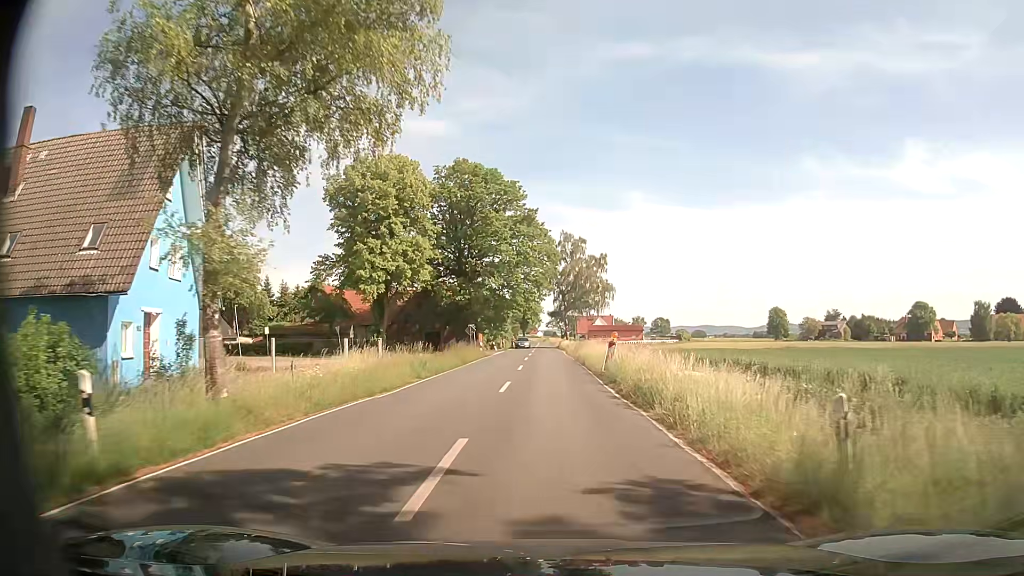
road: secondary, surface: asphalt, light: Day
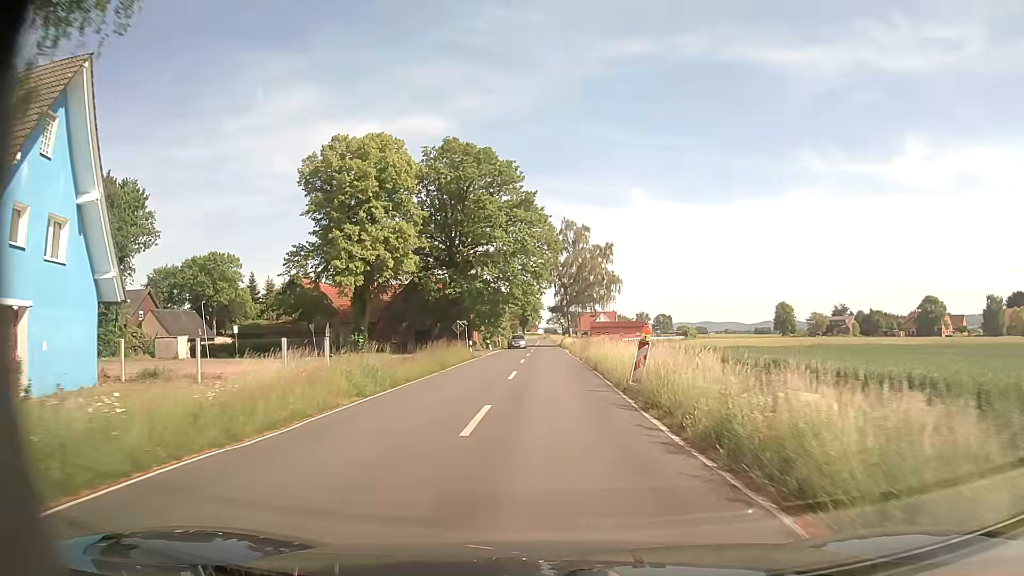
(-0.1, +7.6) m; -1°
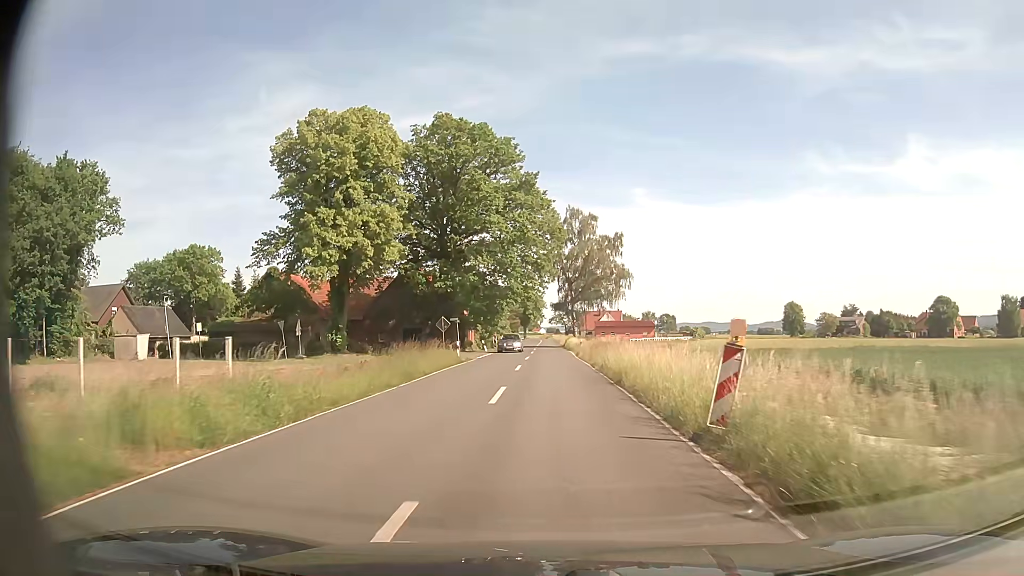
(-0.1, +7.6) m; 0°
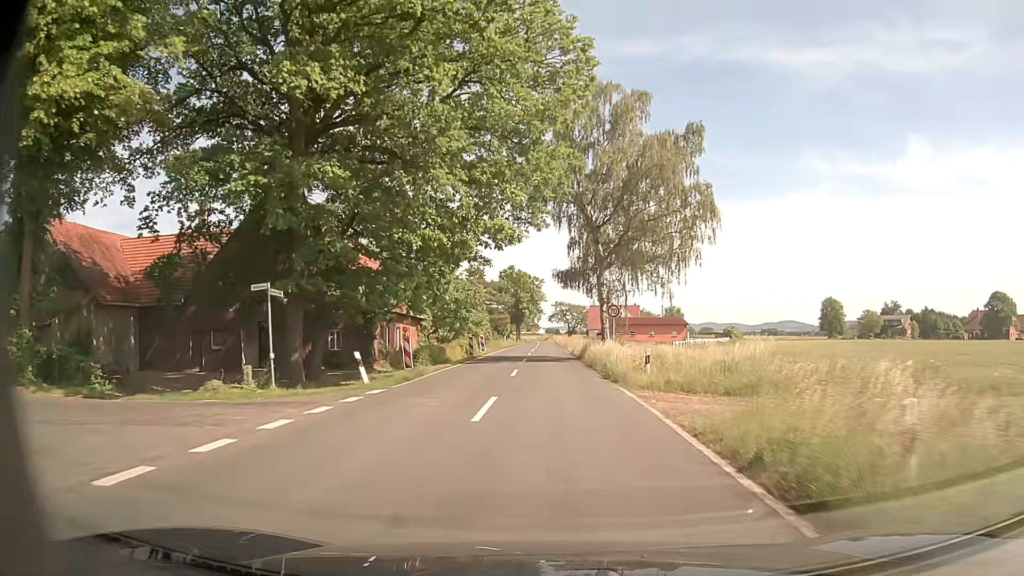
(-0.1, +38.2) m; 0°
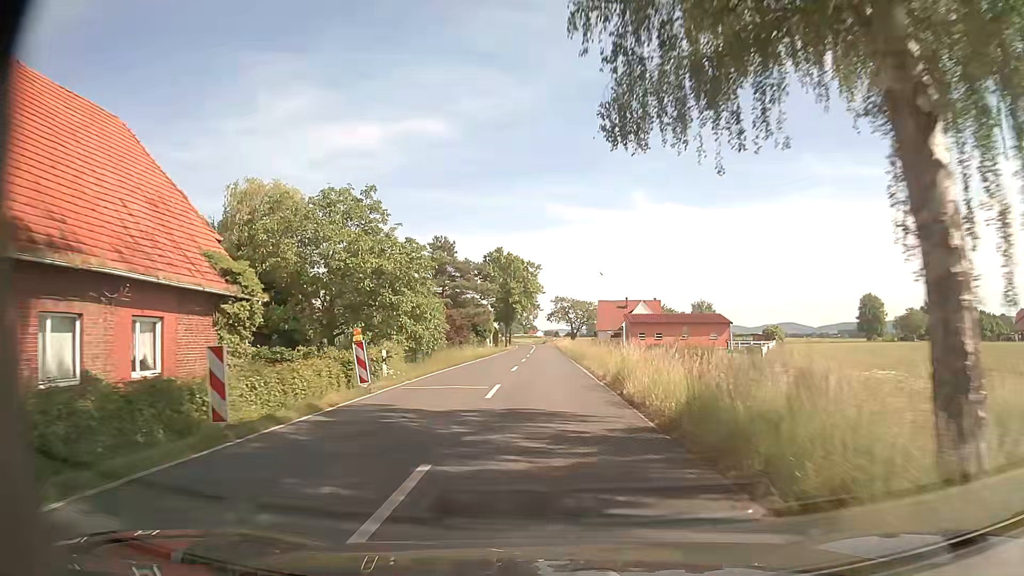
(+0.2, +30.9) m; 0°
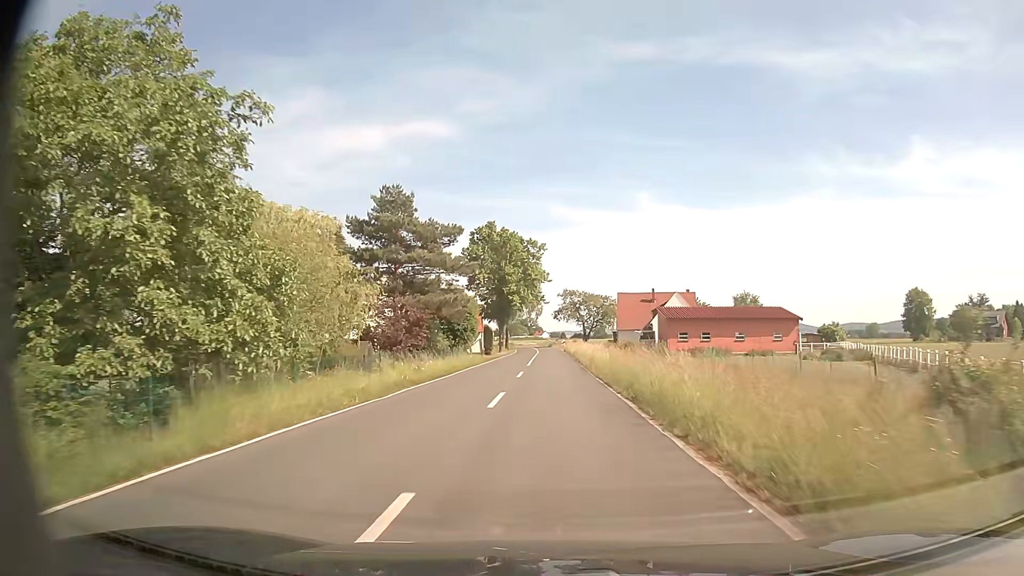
(+0.1, +24.9) m; 0°
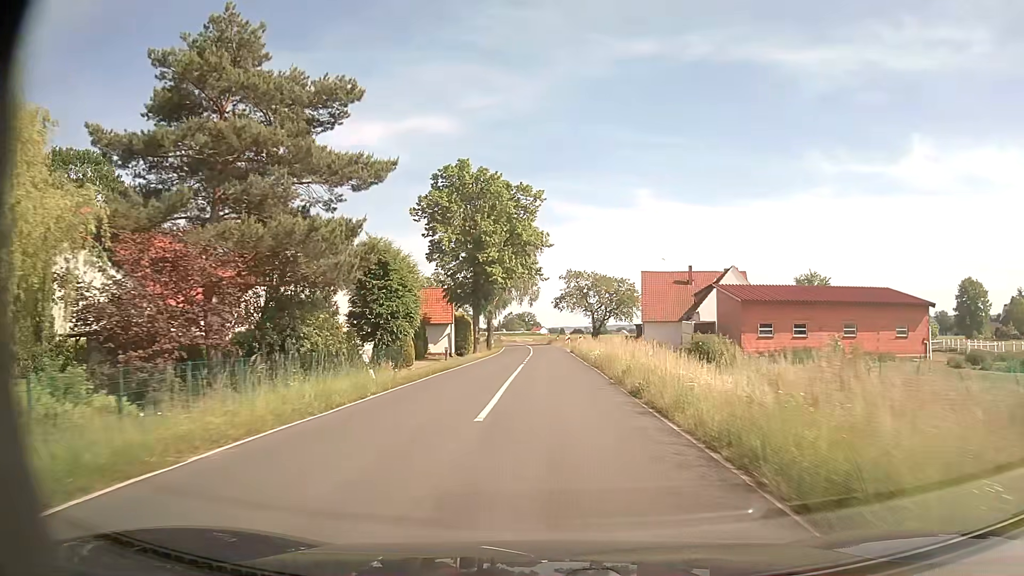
(0.0, +26.6) m; 0°
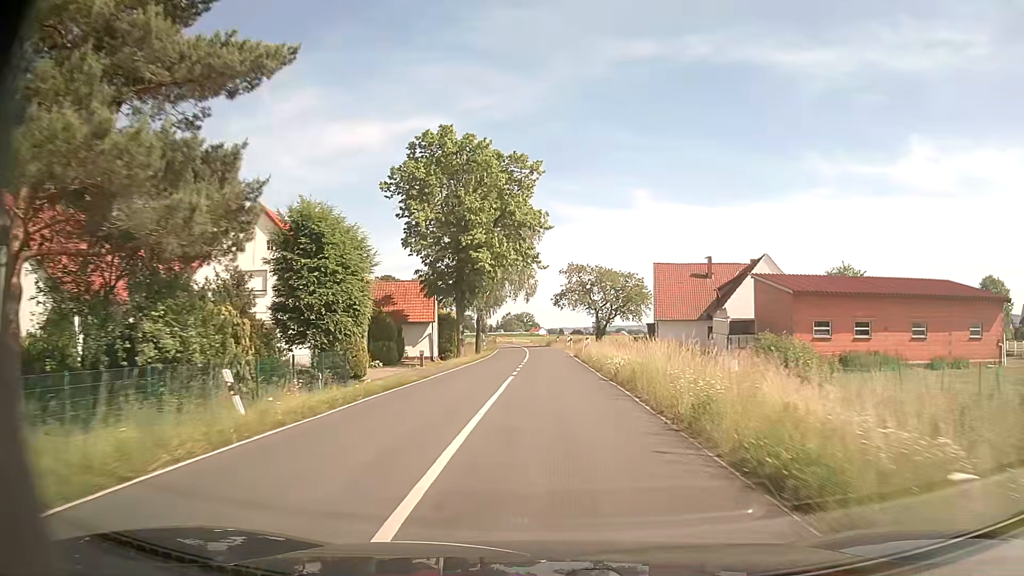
(0.0, +9.2) m; 0°
(0, +10) (0, +20) (0, +30) (0, +40) (0, +50) (0, +60) (-1, +70) (-1, +80) (-2, +90) (-3, +100) m
